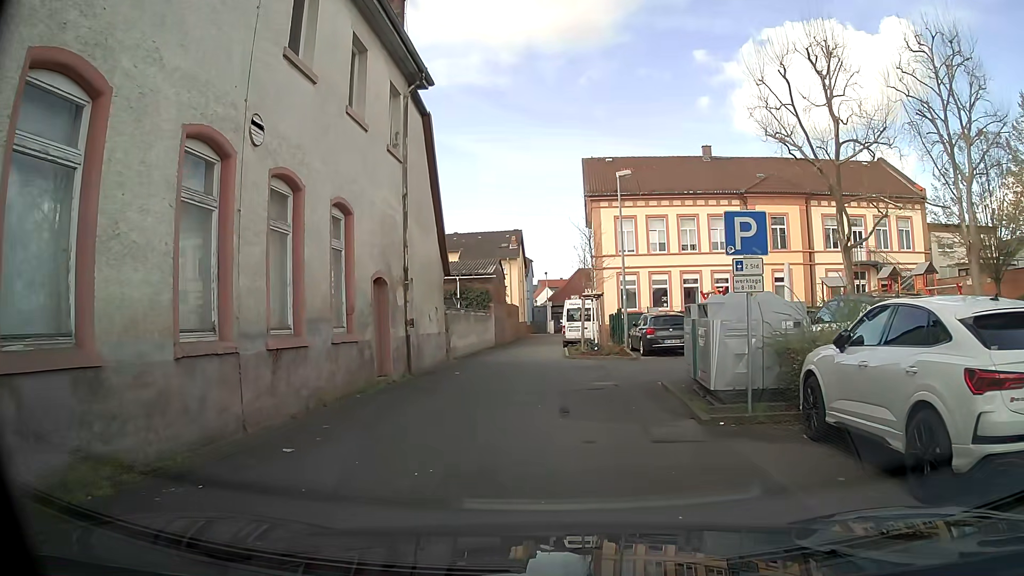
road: service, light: Day
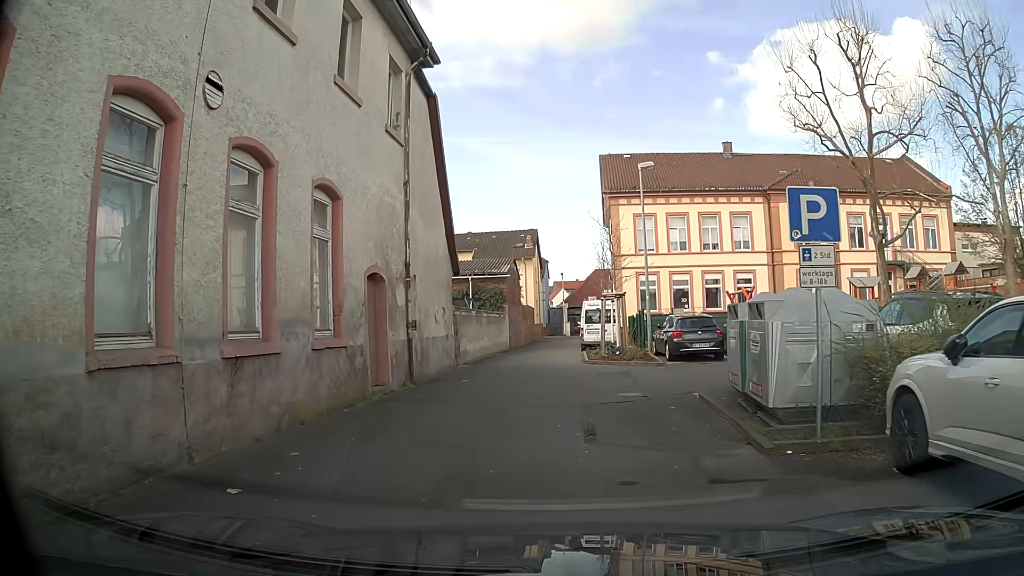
(+0.1, +1.9) m; +1°
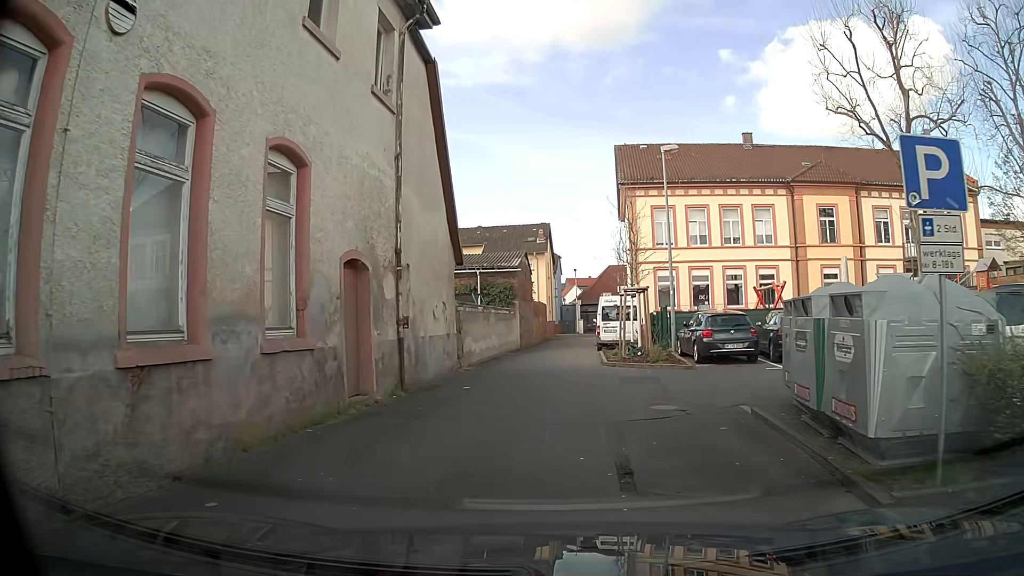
(0.0, +2.3) m; -1°
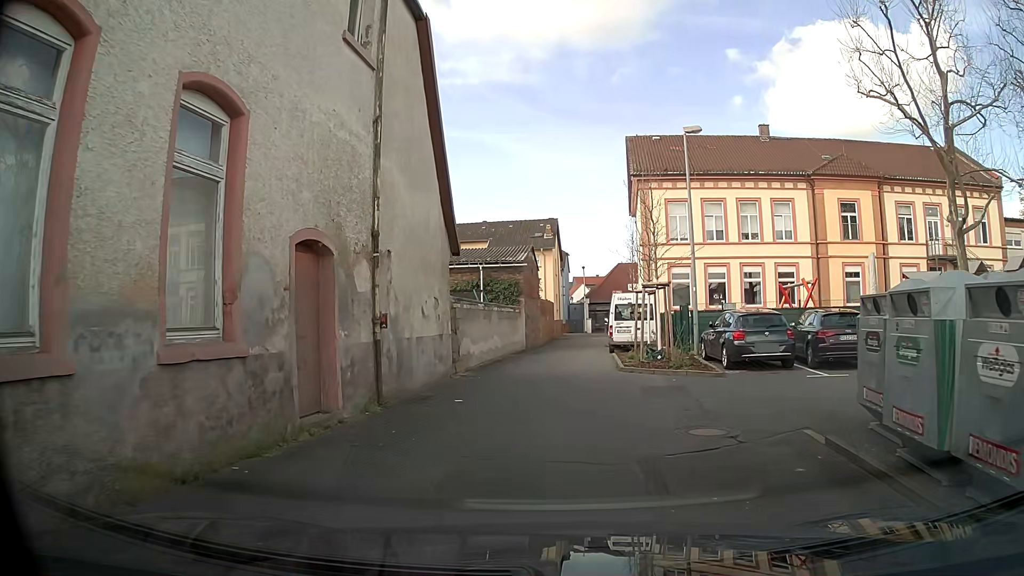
(0.0, +2.3) m; 0°
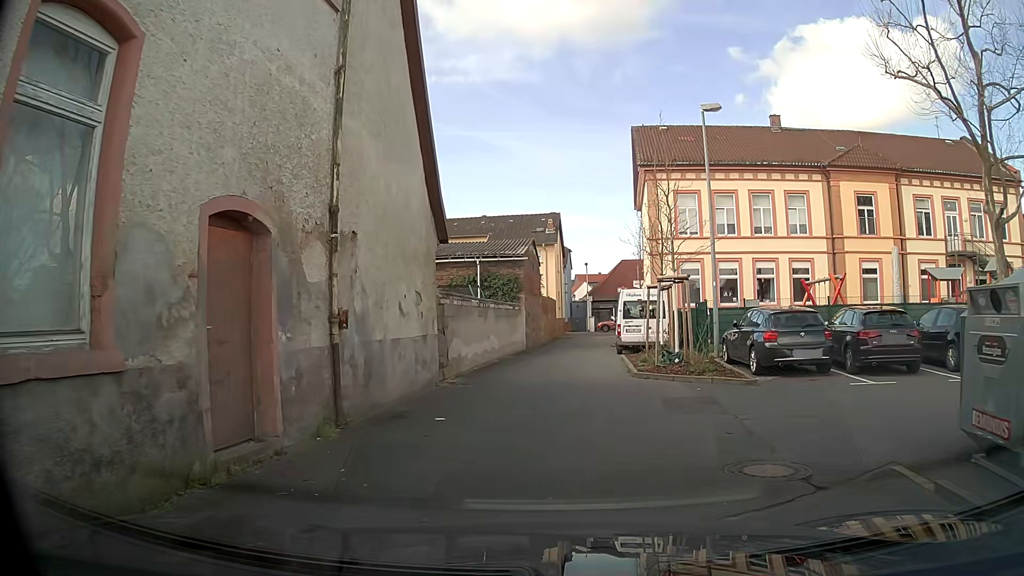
(0.0, +2.1) m; 0°
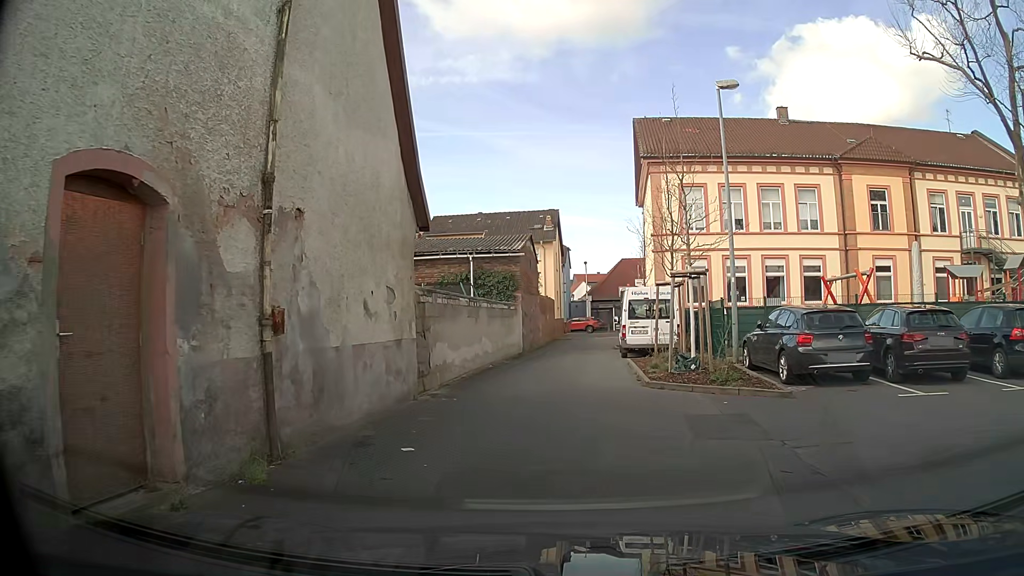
(0.0, +1.9) m; -1°
